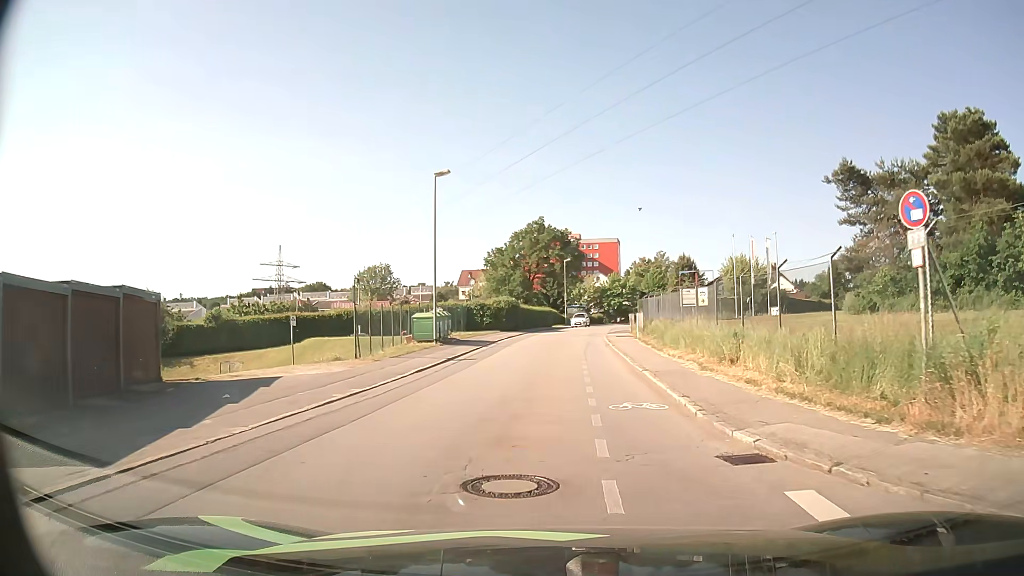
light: Day
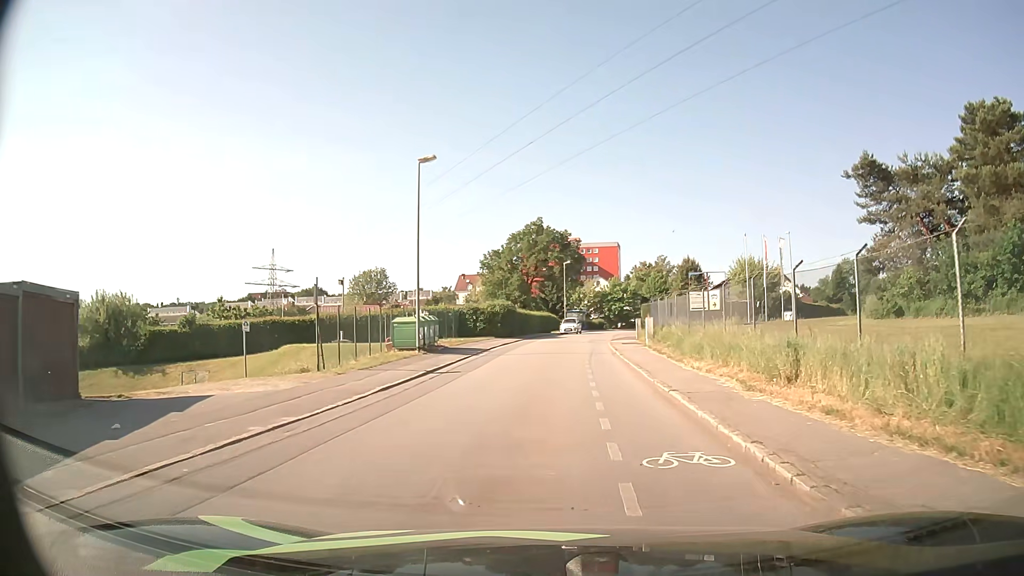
(0.0, +3.9) m; 0°
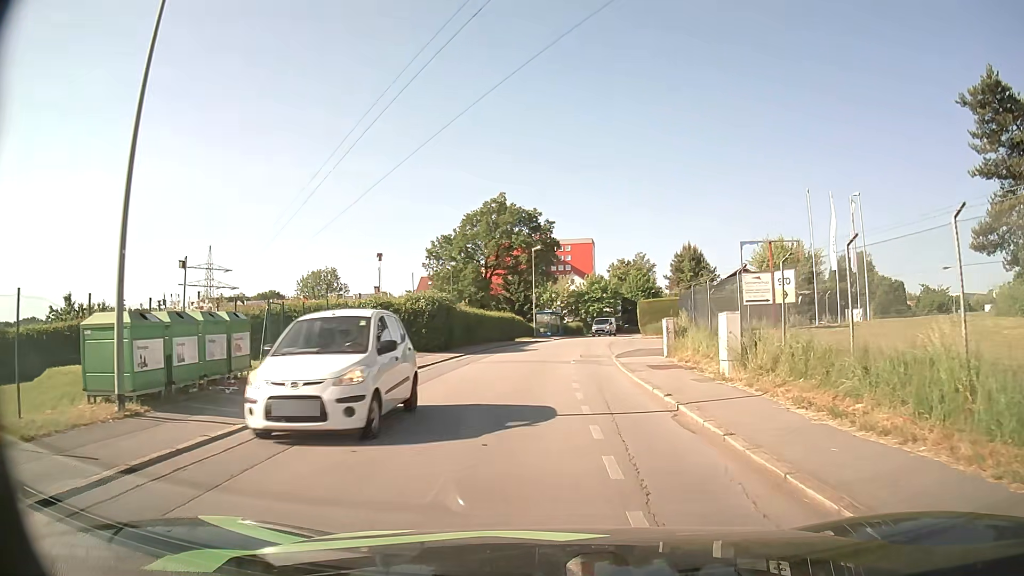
(+0.5, +18.9) m; +3°
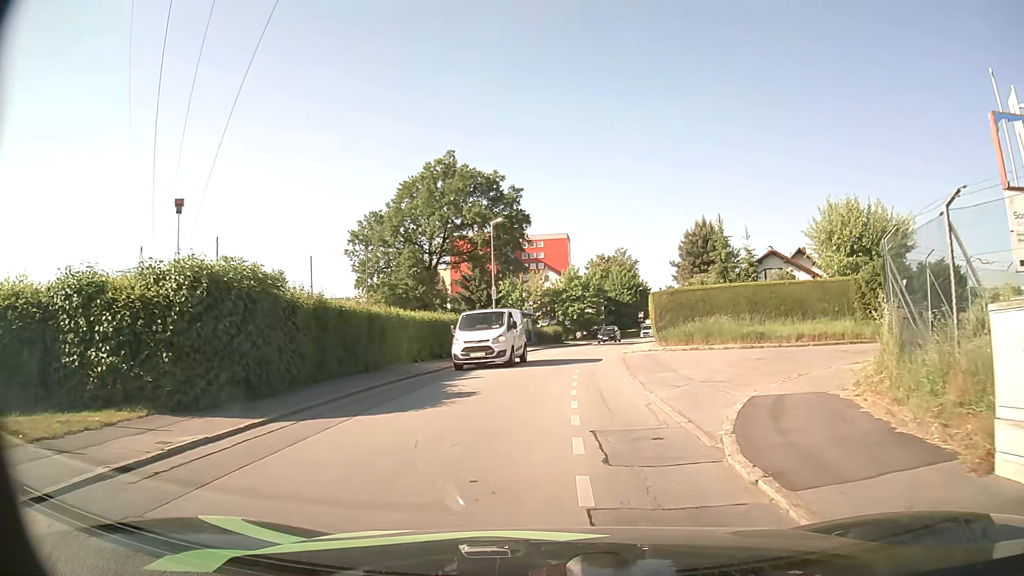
(+0.3, +18.8) m; +2°
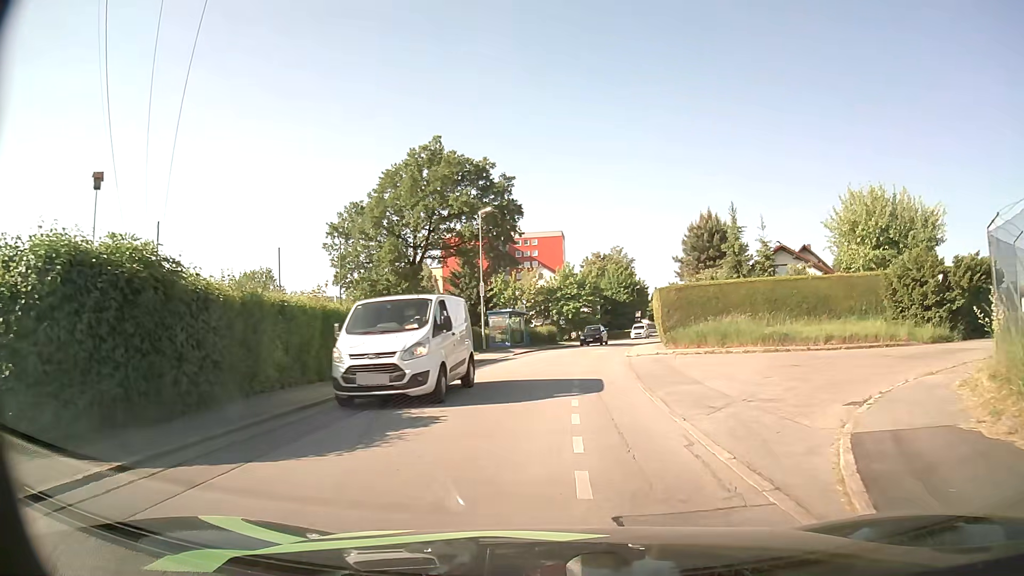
(0.0, +3.8) m; +1°
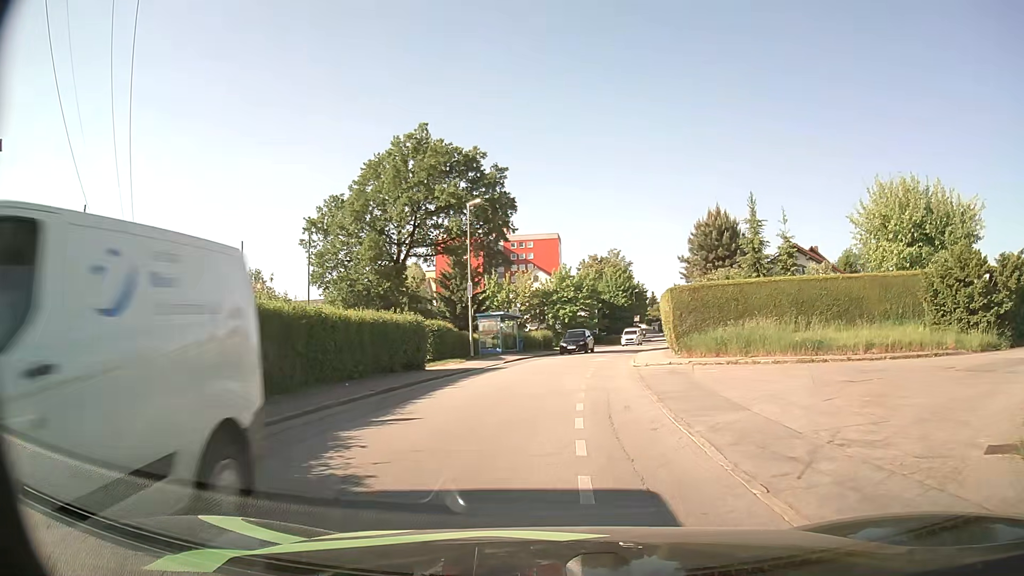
(0.0, +3.9) m; +1°
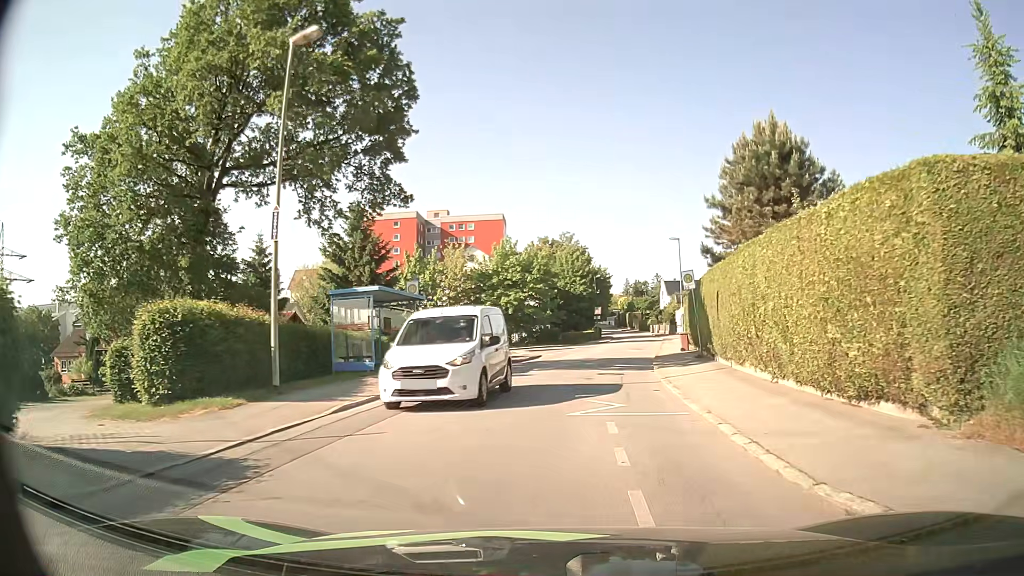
(+0.3, +20.8) m; +4°
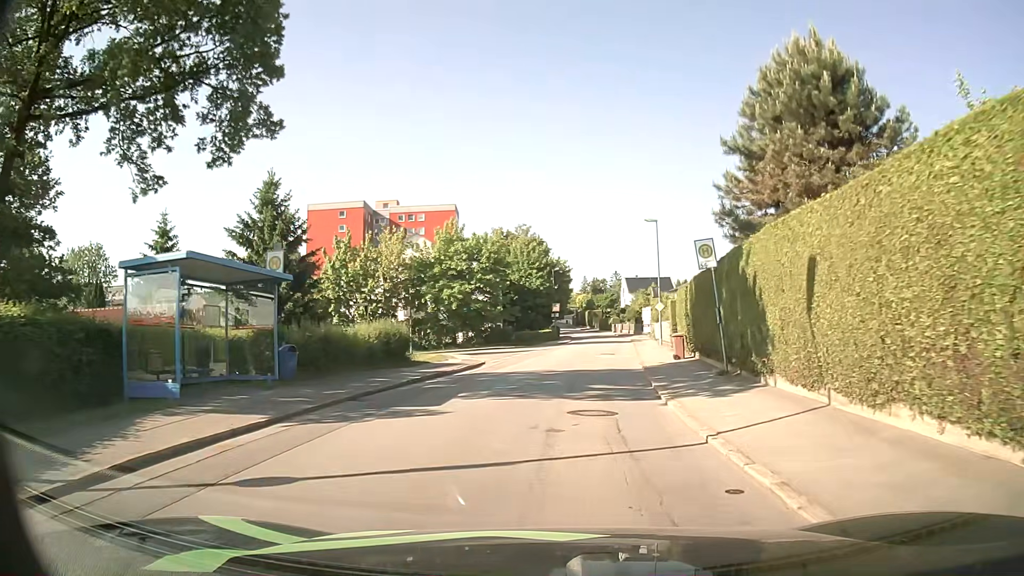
(+0.3, +9.0) m; +3°
(0, +10) (+1, +20) (+2, +30) (+4, +40) (+5, +50) (+6, +60) (+7, +70) (+8, +80) (+8, +90) (+9, +100) m
